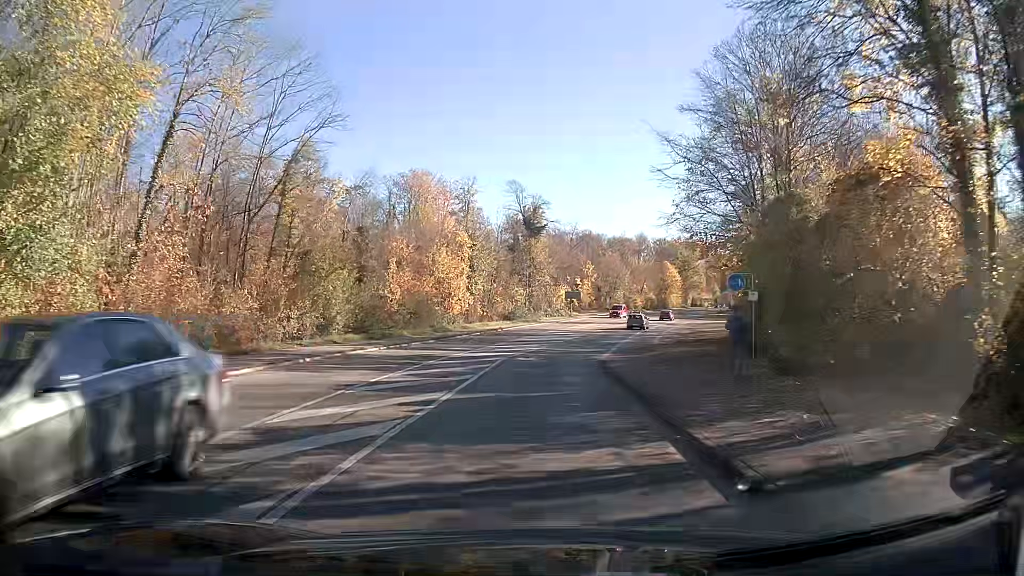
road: secondary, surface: asphalt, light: Day
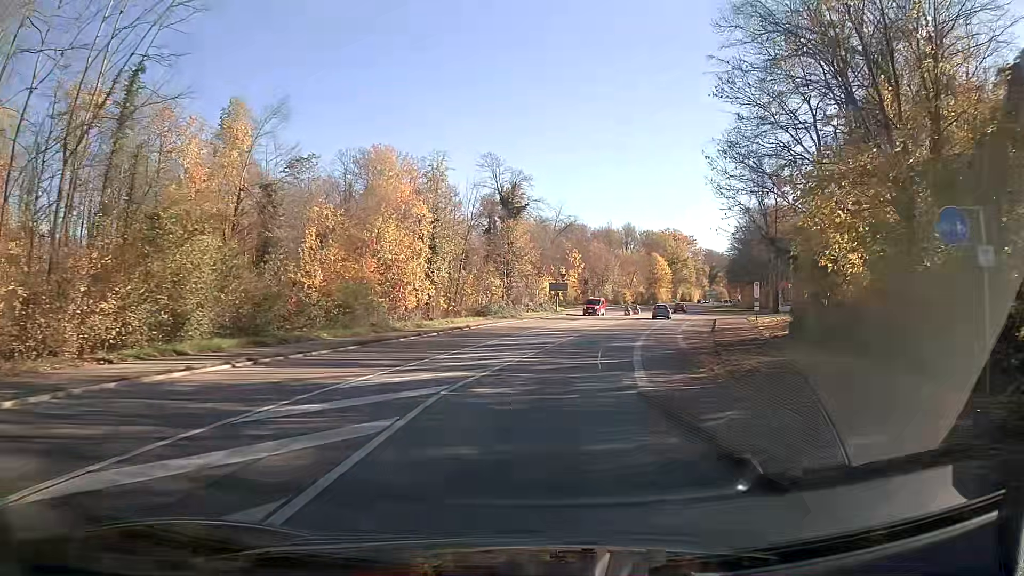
(+0.3, +13.2) m; +3°
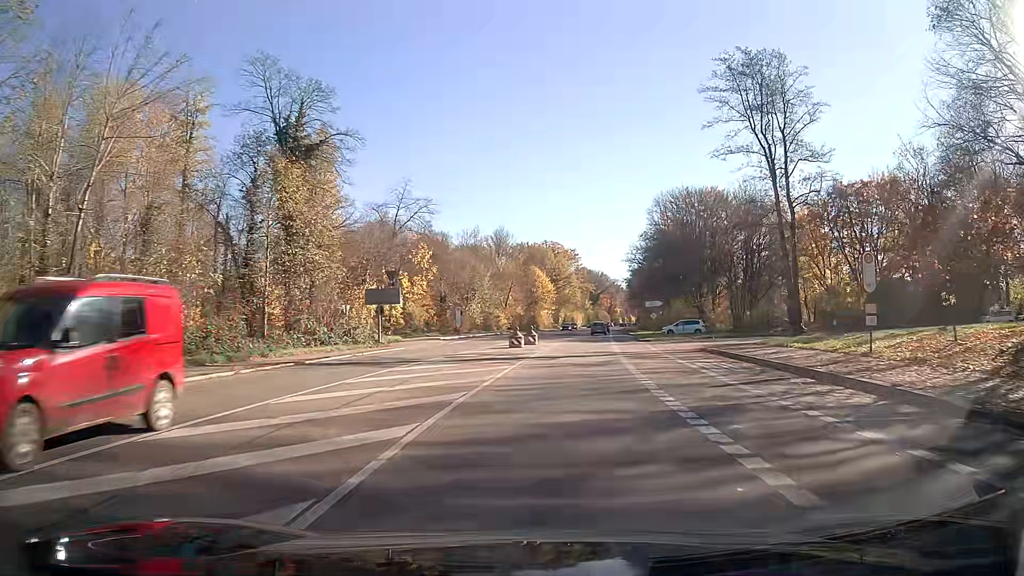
(+3.6, +37.0) m; +11°
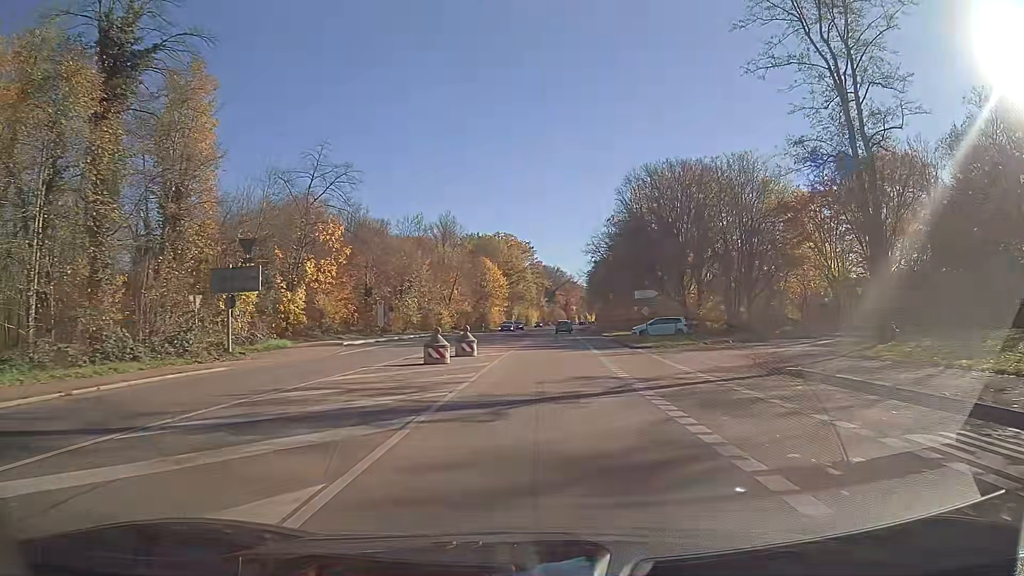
(+0.5, +15.8) m; +4°
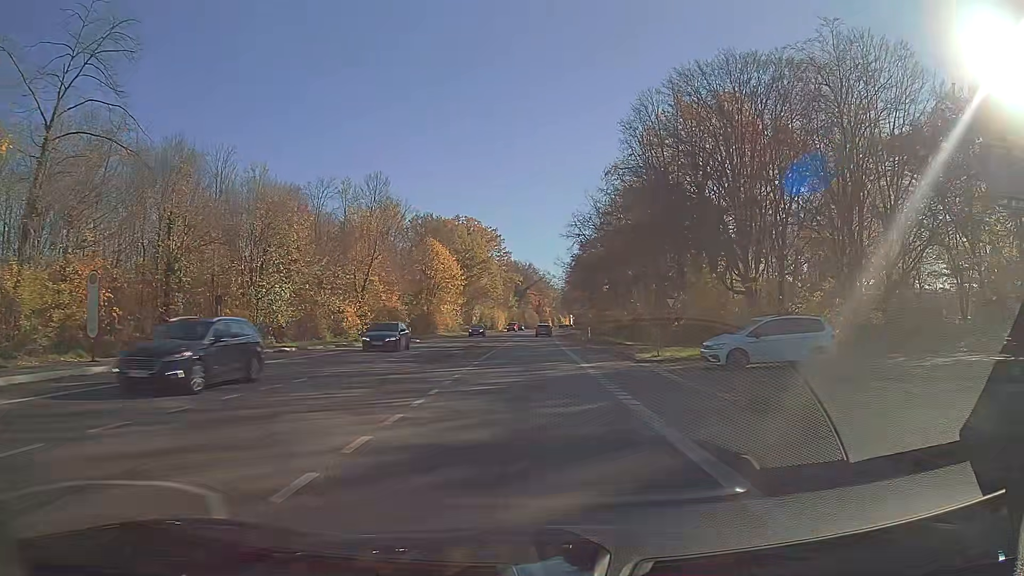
(+0.8, +32.9) m; +2°
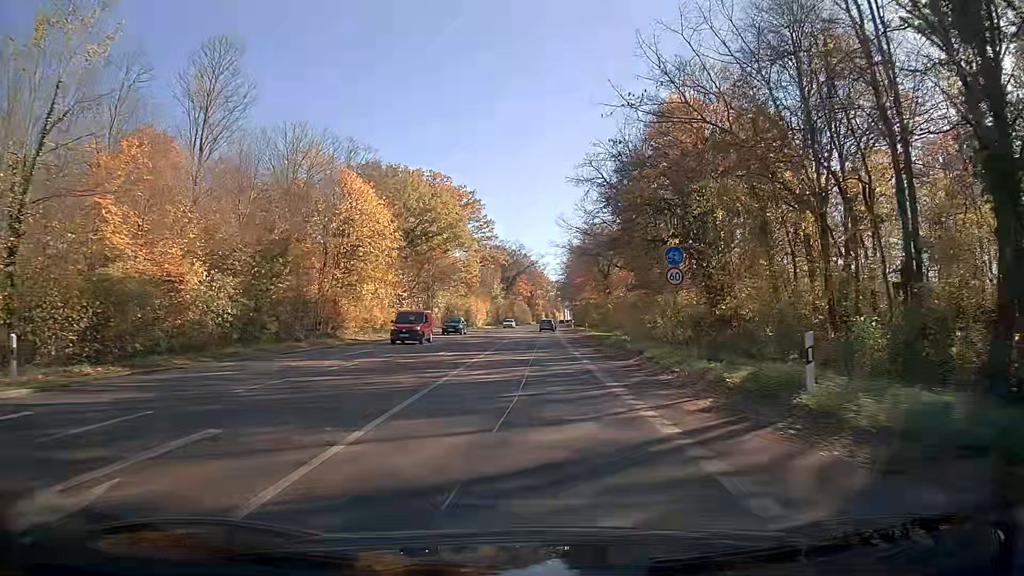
(+0.1, +42.4) m; +1°
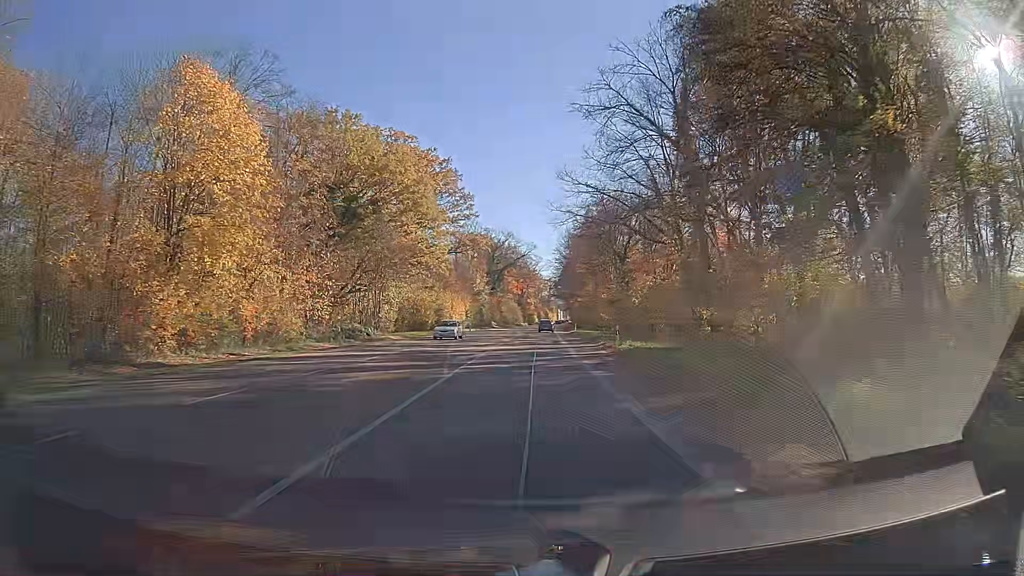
(+0.1, +25.6) m; 0°
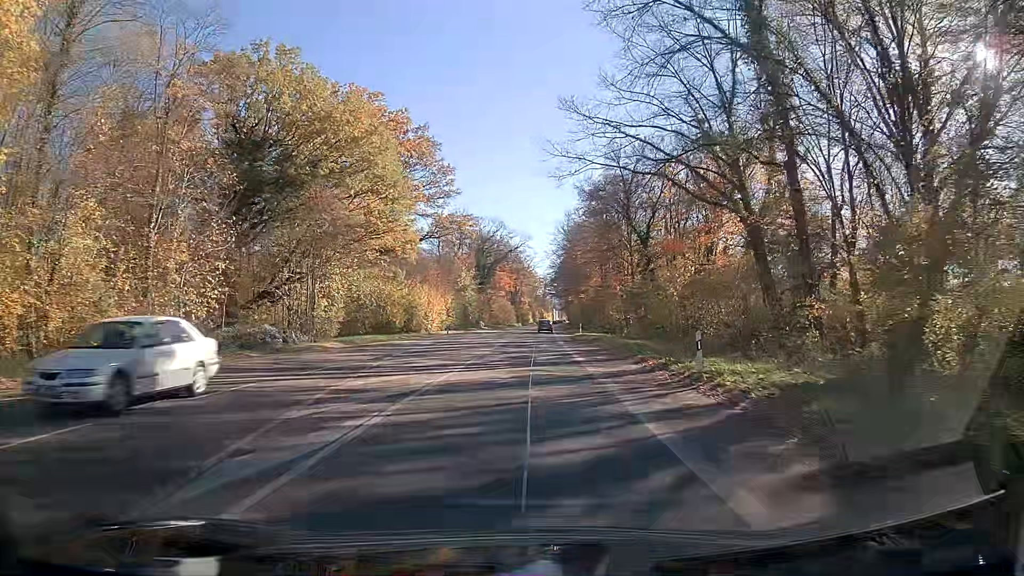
(+0.1, +17.1) m; +1°
